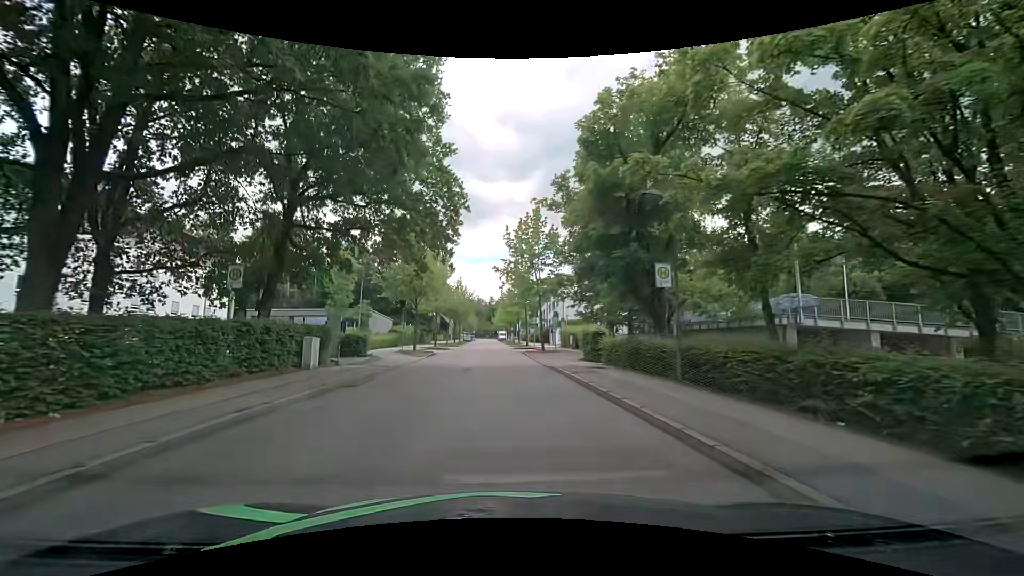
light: Day
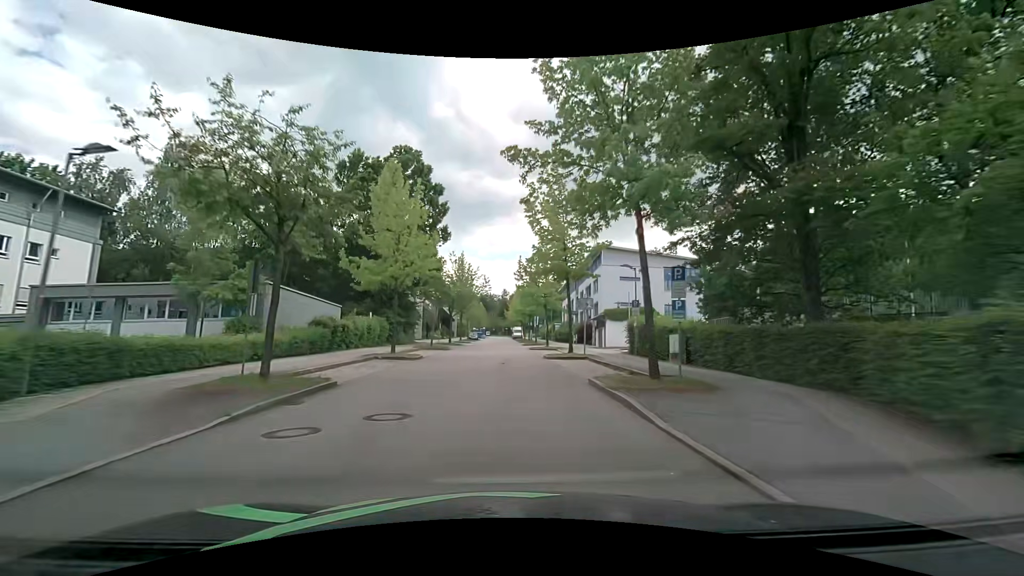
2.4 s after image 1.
(-0.5, +25.4) m; -2°
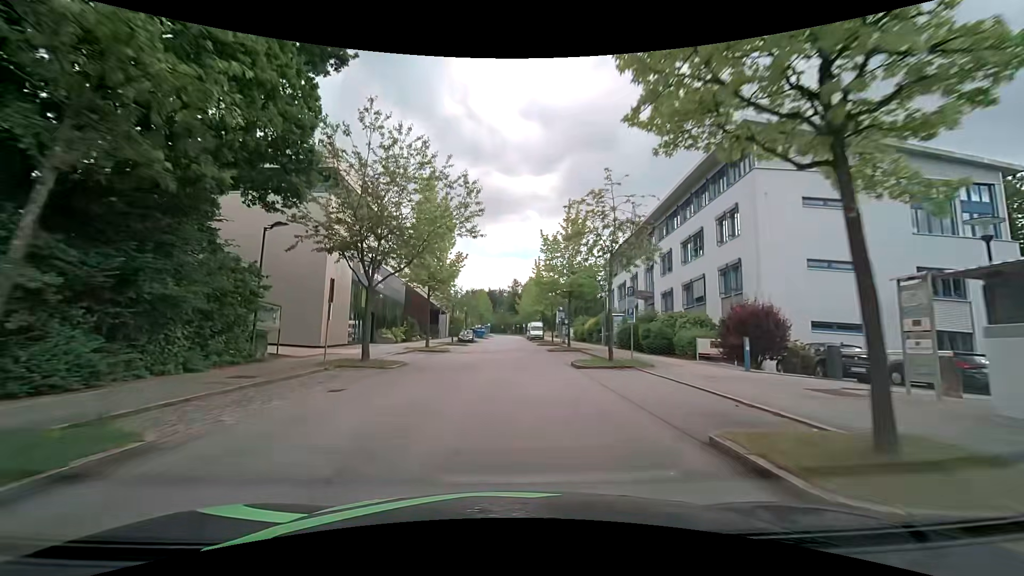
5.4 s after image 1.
(-0.2, +35.4) m; -1°
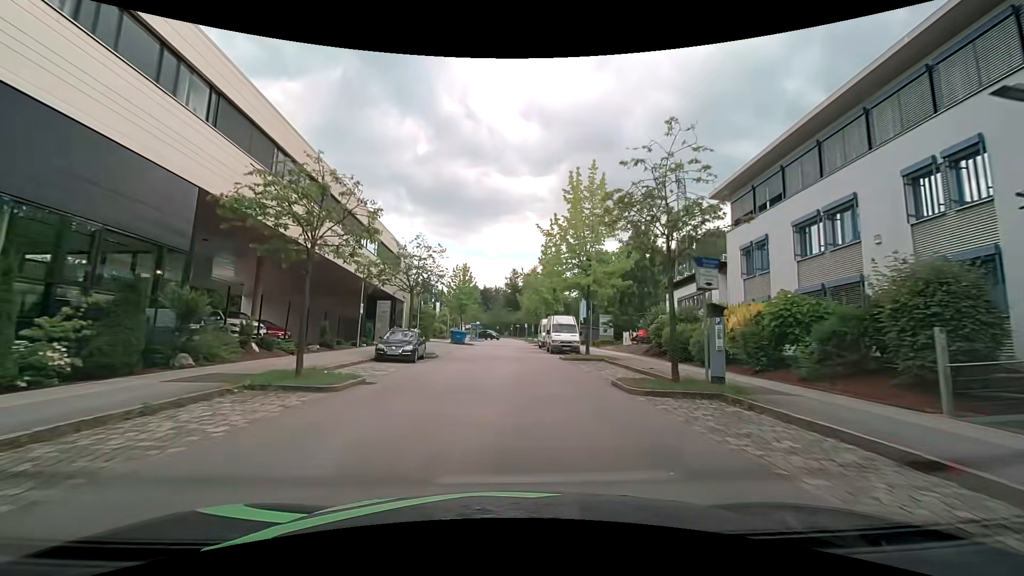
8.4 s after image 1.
(0.0, +34.9) m; 0°
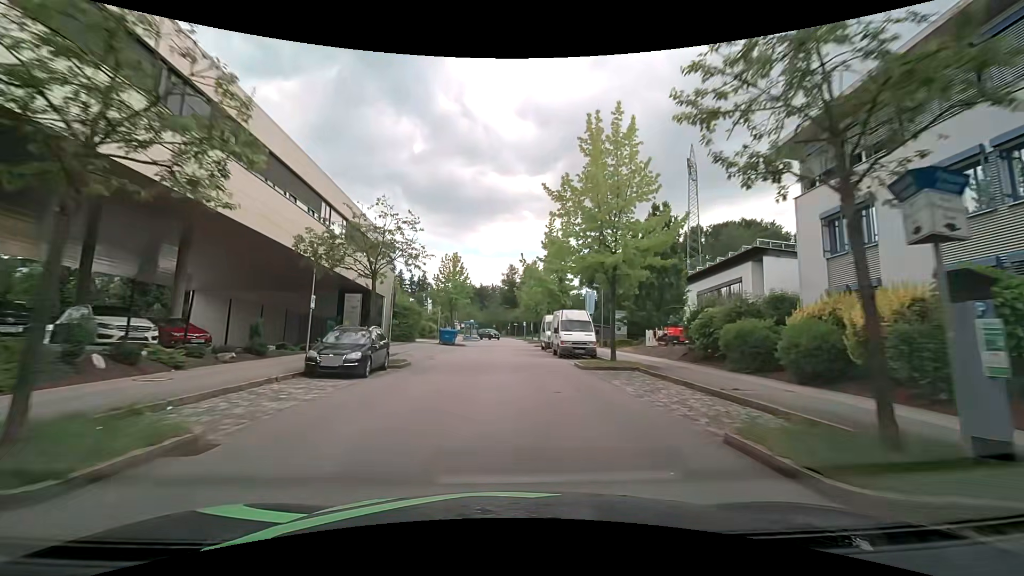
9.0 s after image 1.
(+0.1, +7.2) m; +1°
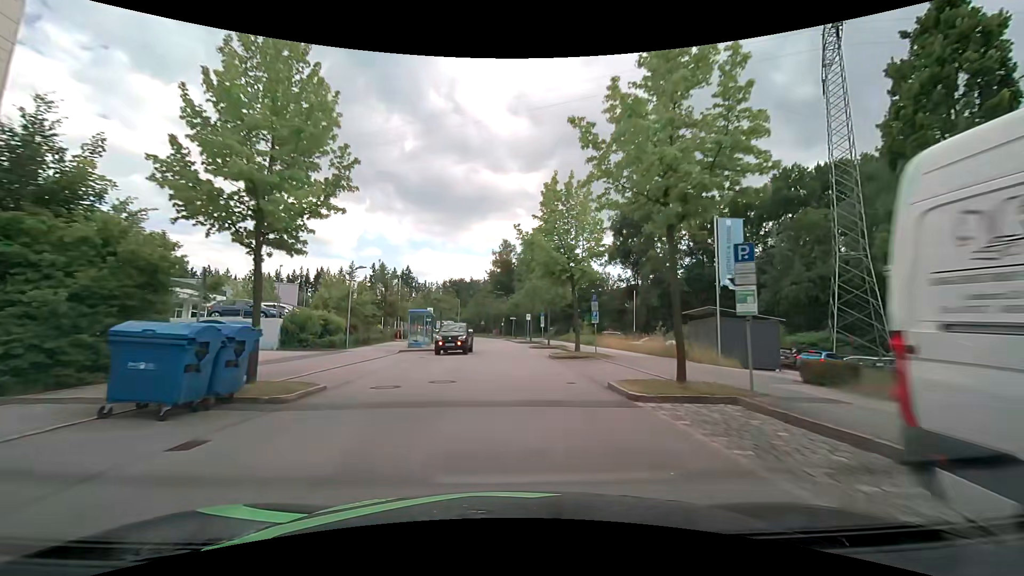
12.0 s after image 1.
(+0.2, +37.0) m; +1°
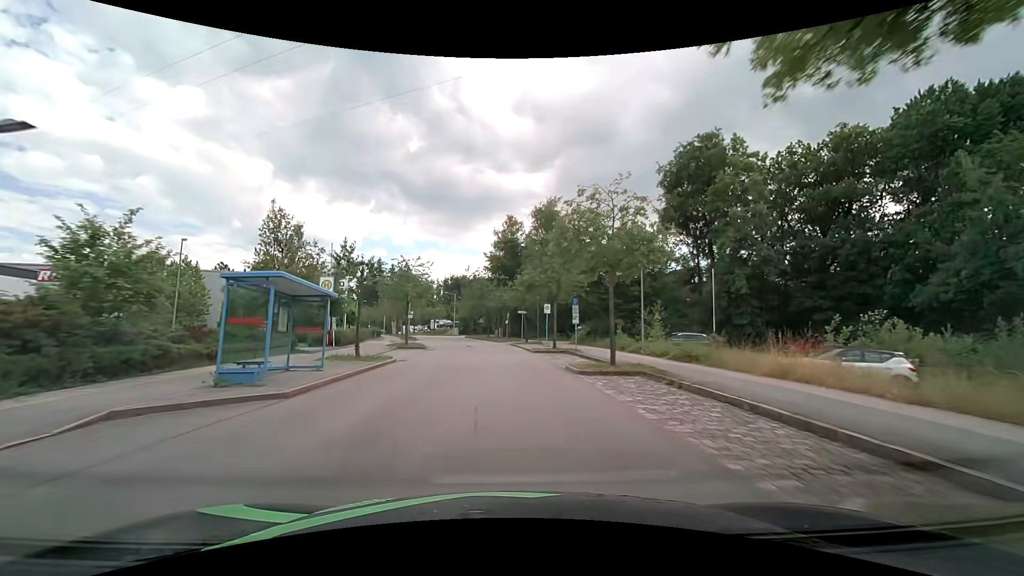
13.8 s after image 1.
(+0.1, +22.6) m; 0°
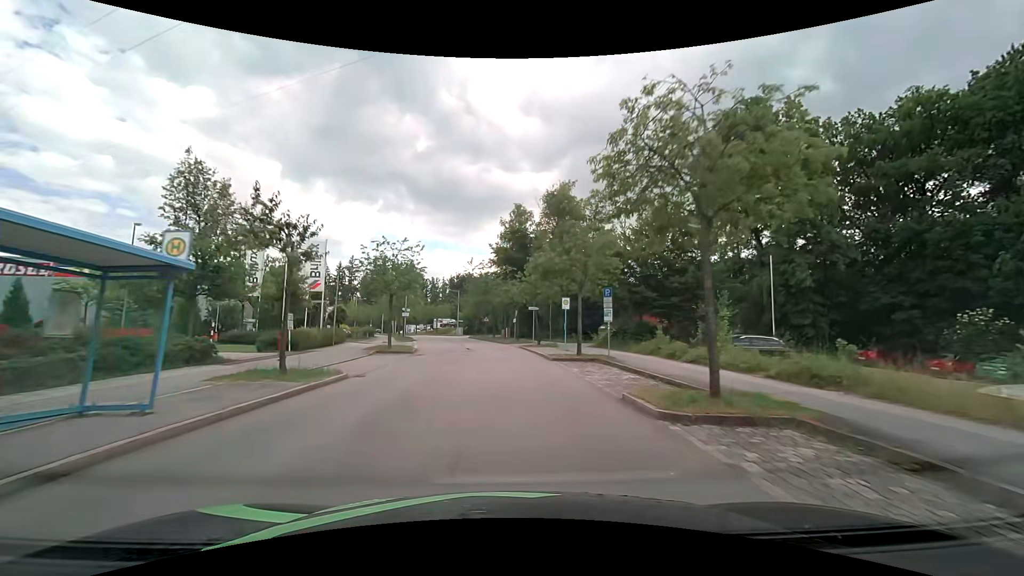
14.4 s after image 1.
(-0.1, +7.6) m; -1°
